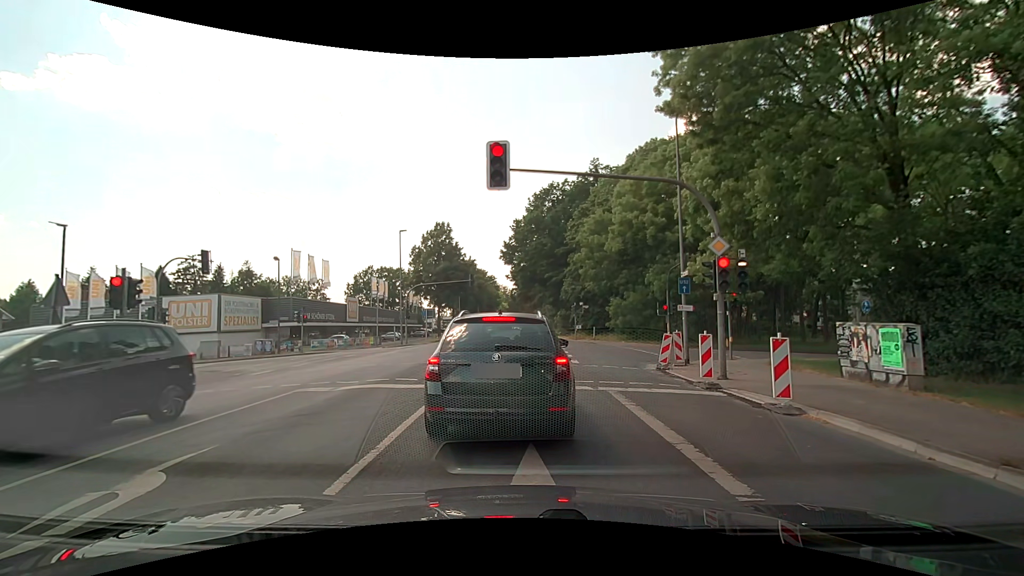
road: secondary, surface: asphalt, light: Day
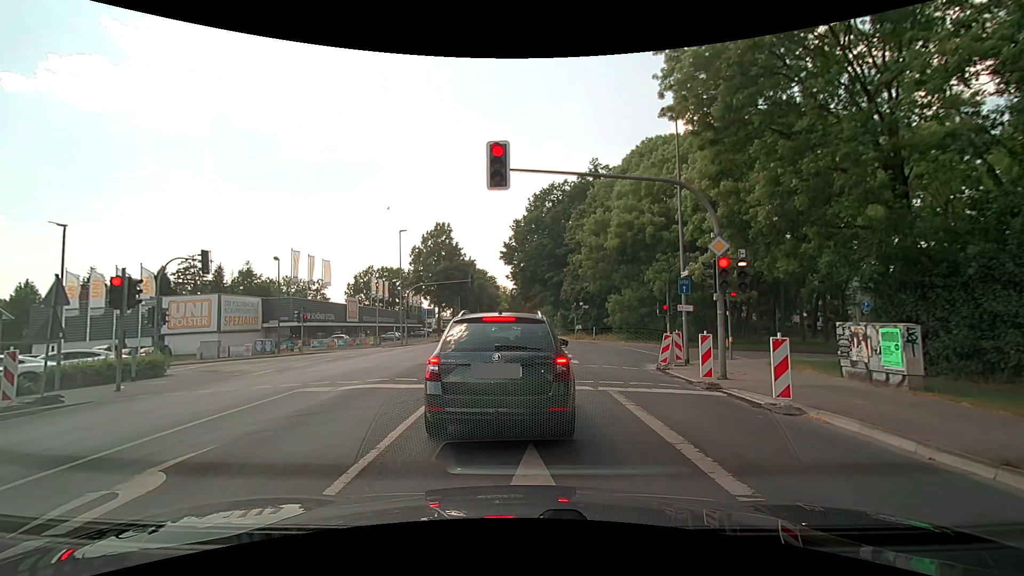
(0.0, 0.0) m; 0°
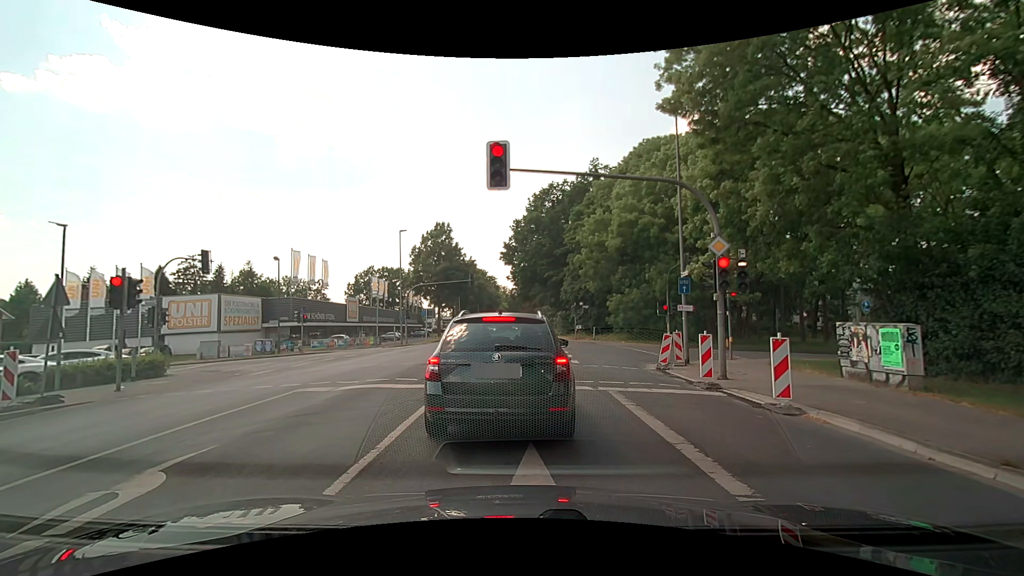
(0.0, 0.0) m; 0°
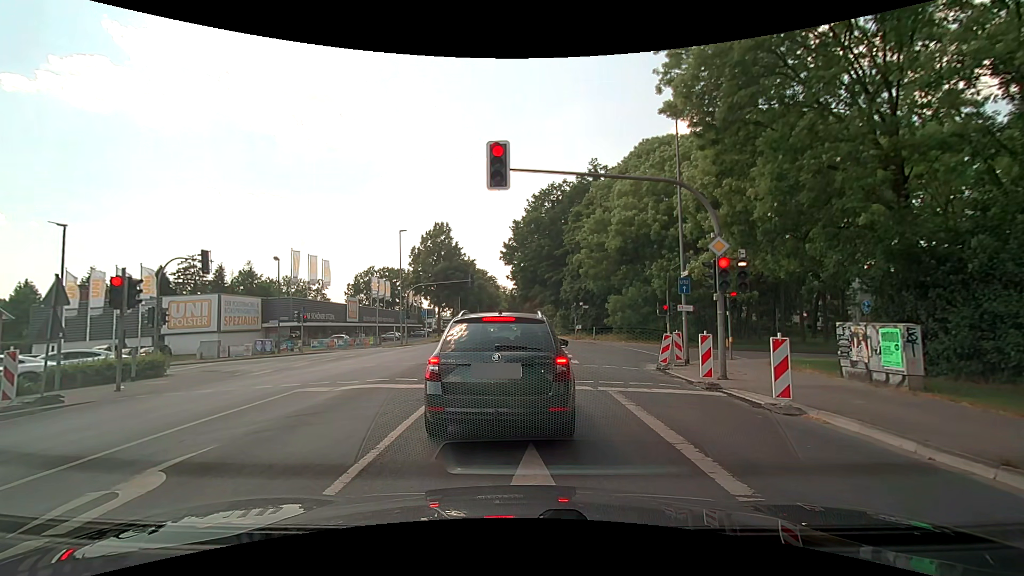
(0.0, 0.0) m; 0°
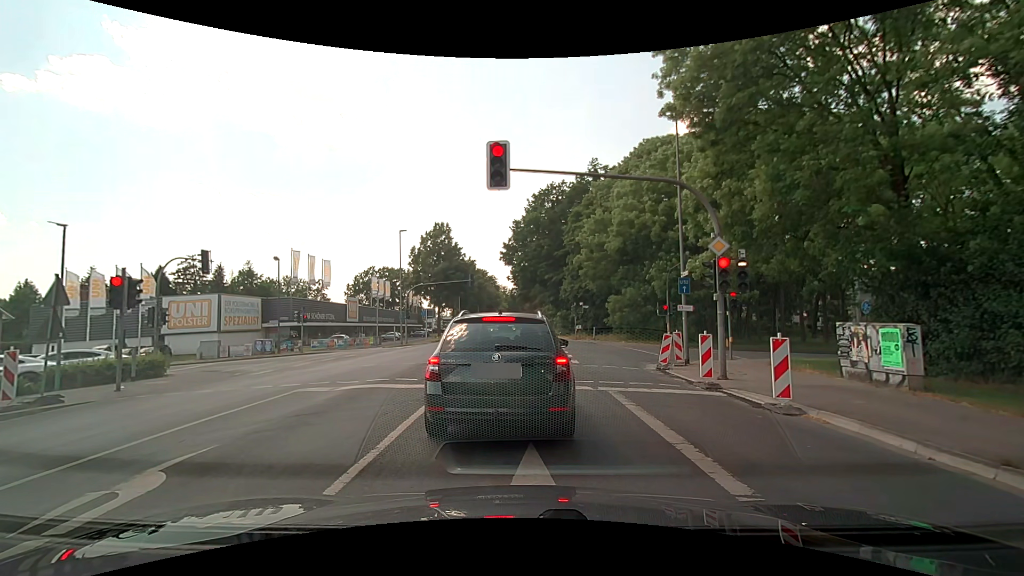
(0.0, 0.0) m; 0°
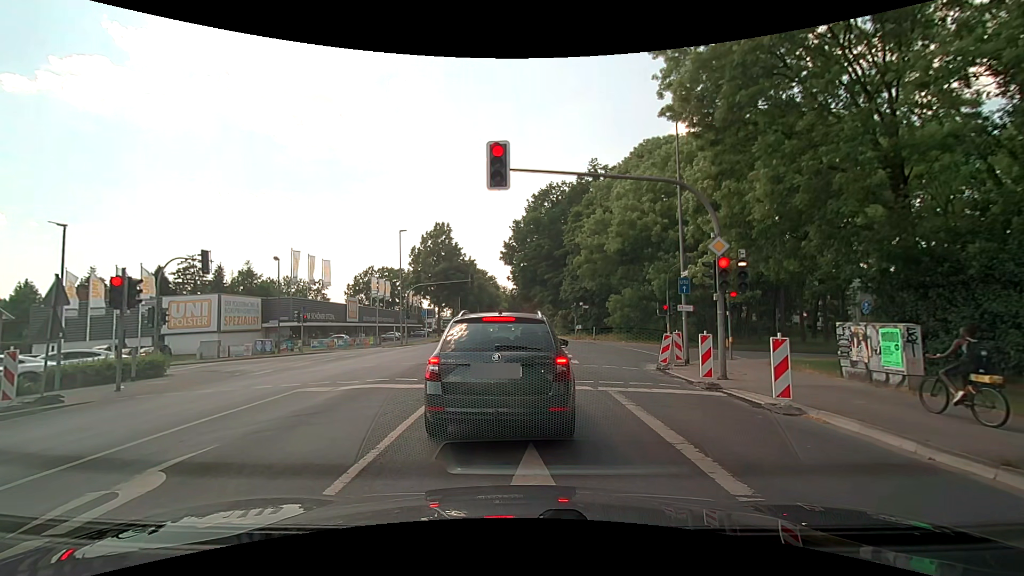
(0.0, 0.0) m; 0°
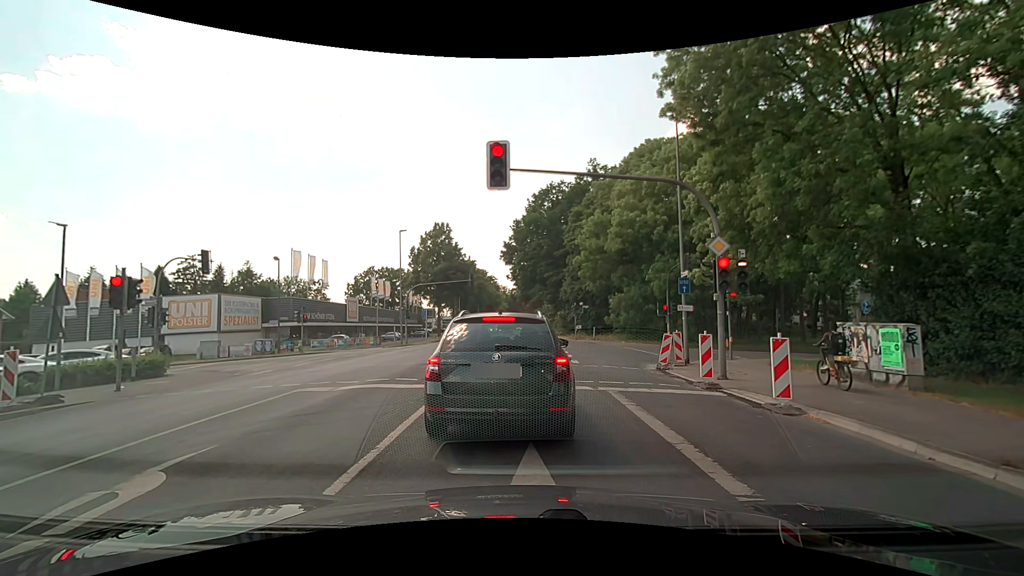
(0.0, 0.0) m; 0°
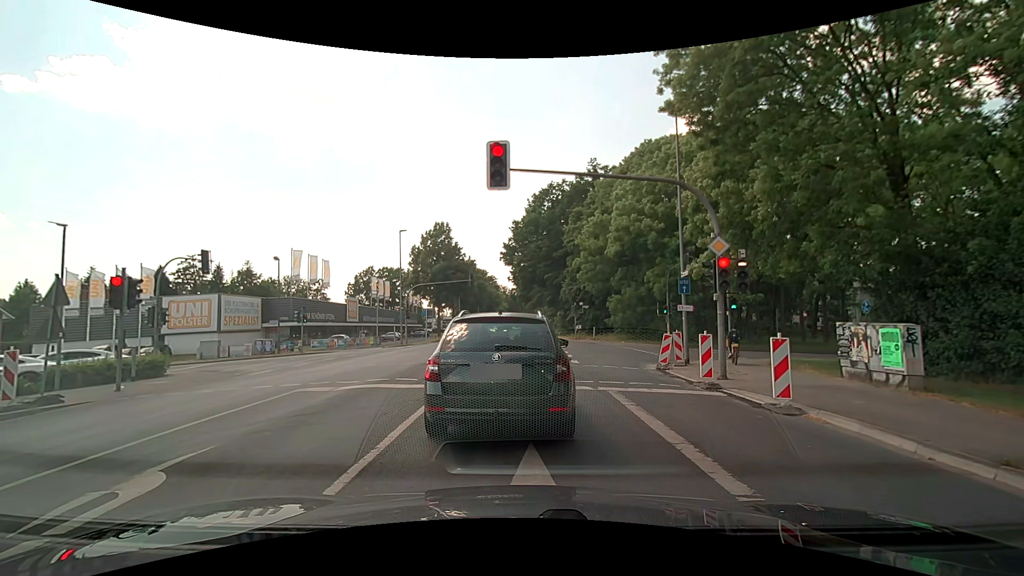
(0.0, 0.0) m; 0°
(0, +10) (+1, +20) (+1, +30) (+1, +40) (+2, +50) (+2, +60) (+2, +70) (+2, +80) (+3, +90) (+3, +100) m
